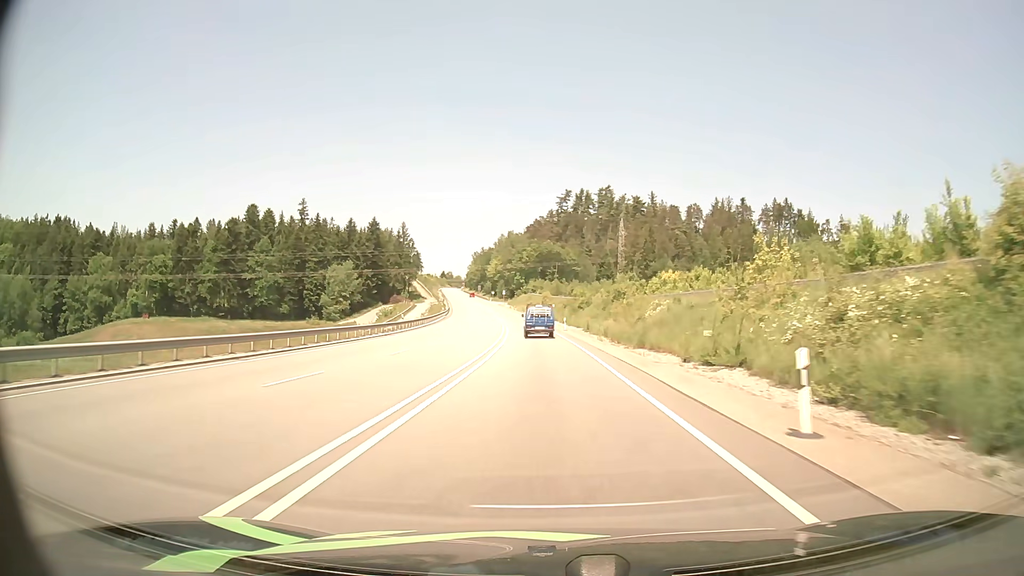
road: primary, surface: asphalt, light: Day
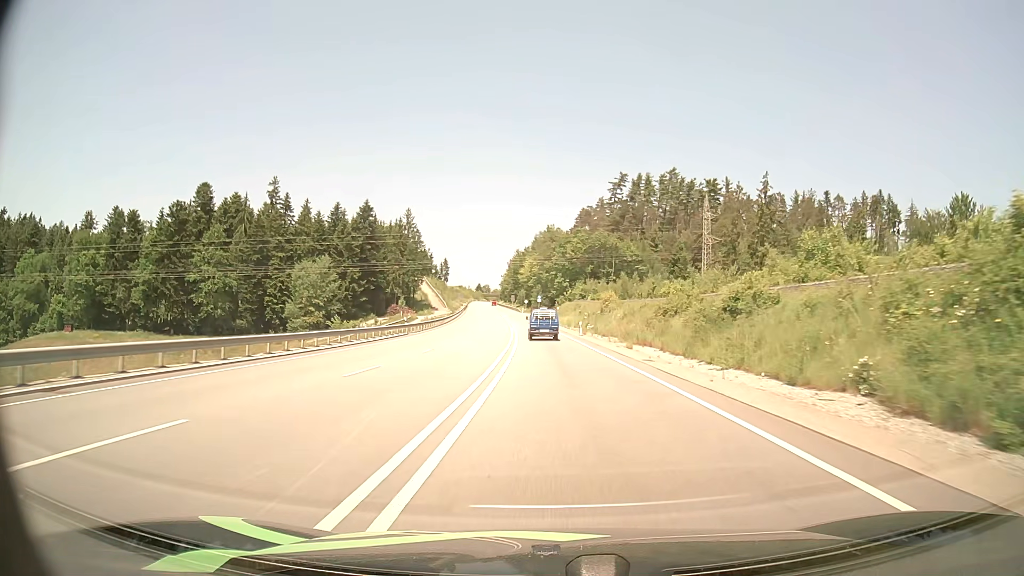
(-2.4, +56.8) m; -4°
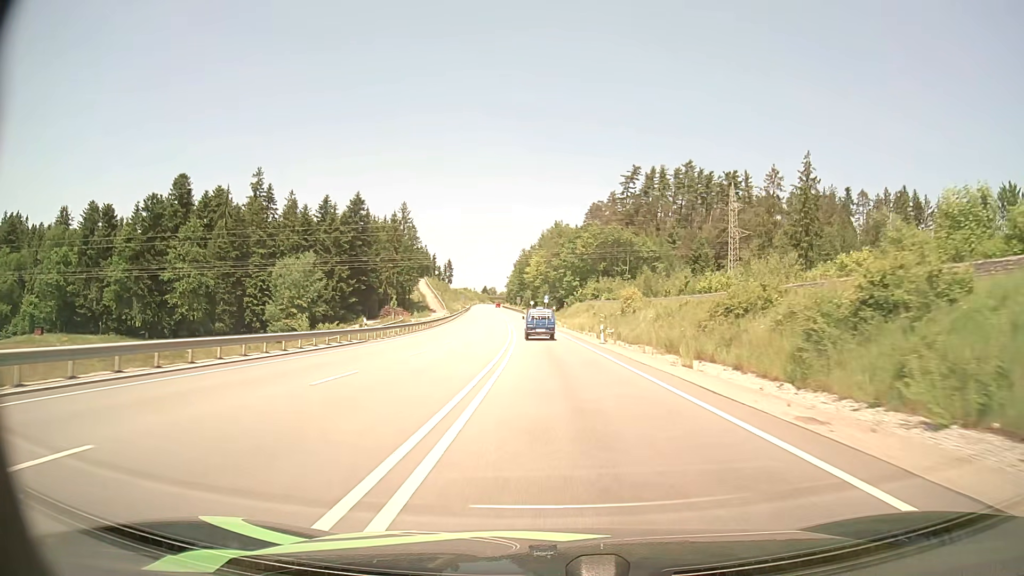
(-0.1, +14.3) m; -1°
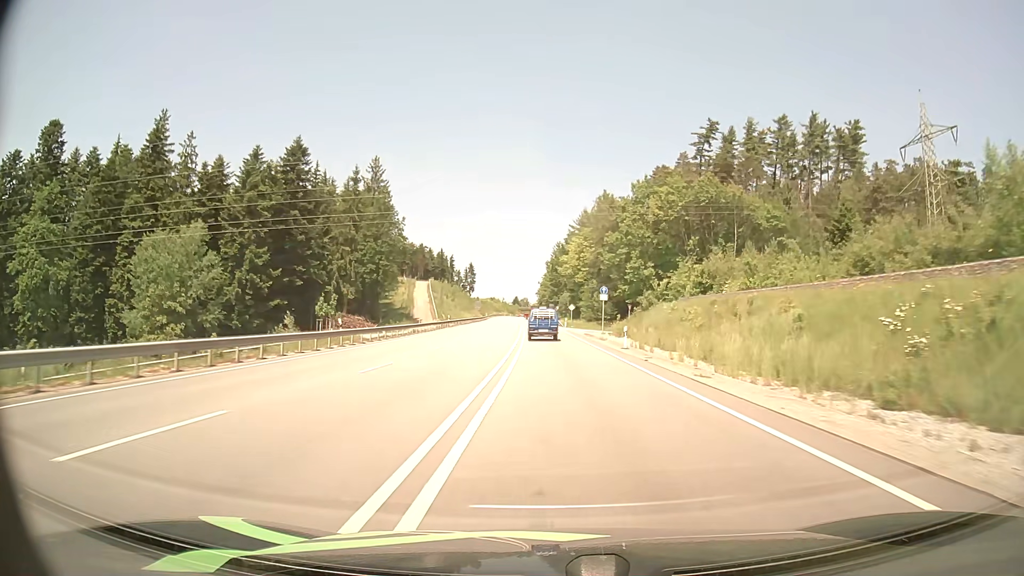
(-1.9, +56.7) m; -3°
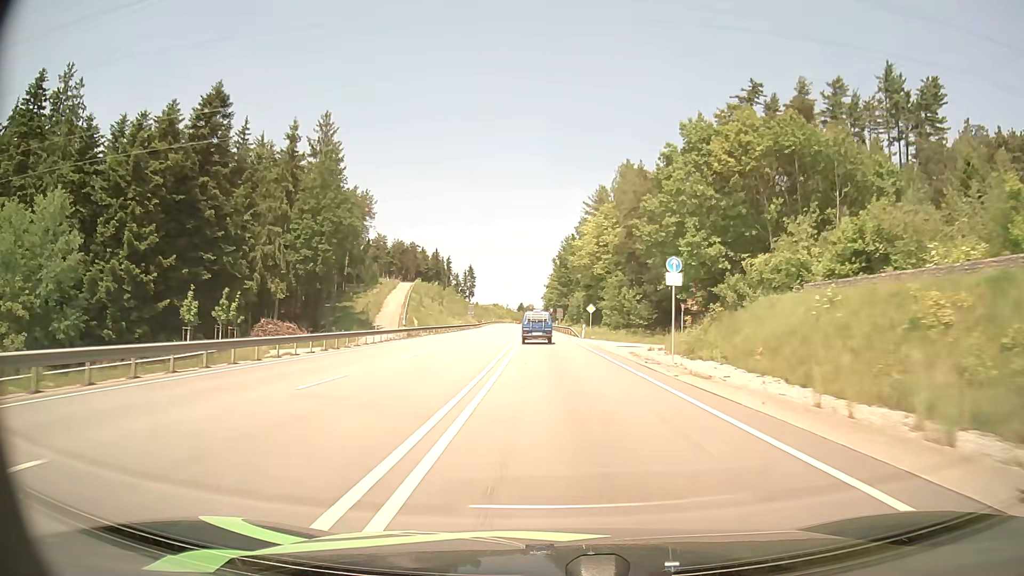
(-0.2, +28.0) m; -1°
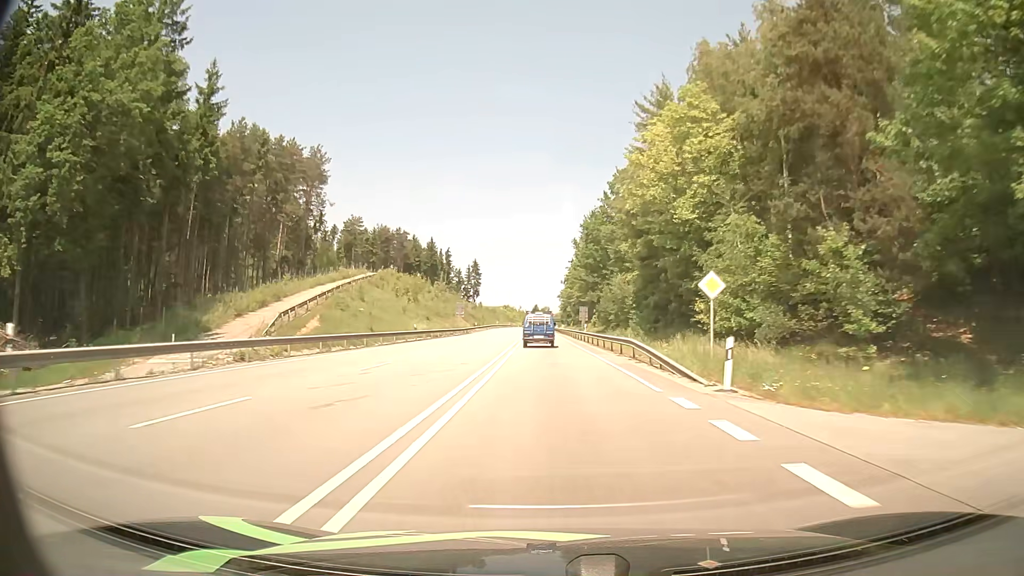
(-0.4, +41.4) m; -1°
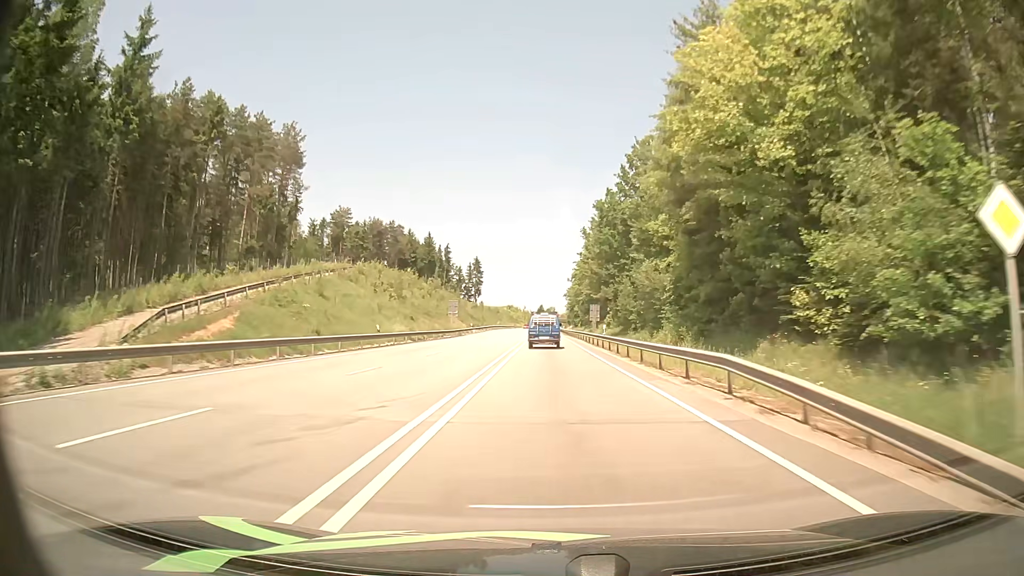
(-0.1, +13.6) m; -1°
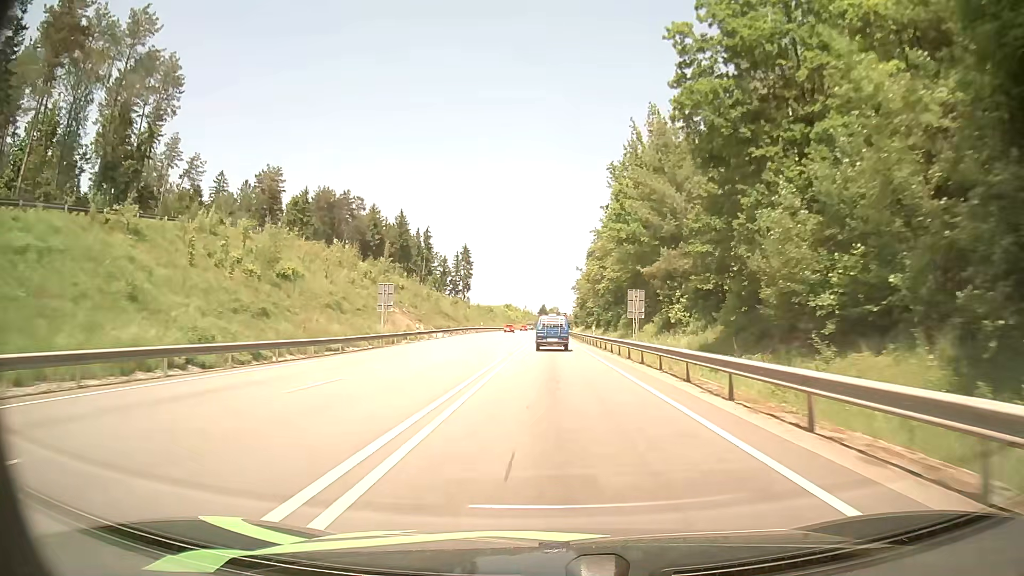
(-0.2, +40.5) m; 0°
(0, +10) (0, +20) (0, +30) (0, +40) (0, +50) (0, +60) (0, +70) (0, +80) (+1, +90) (+1, +100) m
